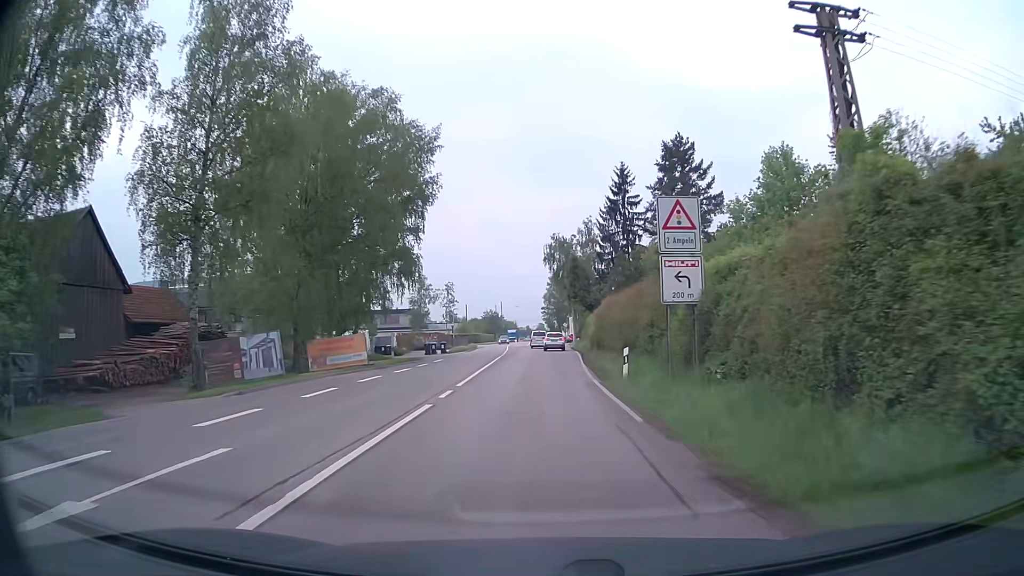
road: secondary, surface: asphalt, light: Day
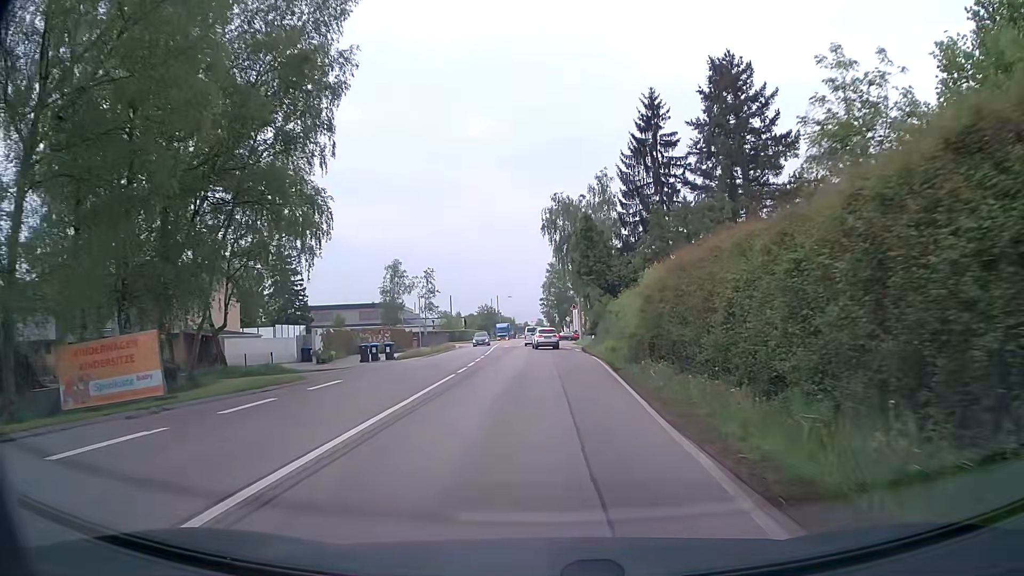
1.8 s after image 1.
(0.0, +22.0) m; 0°
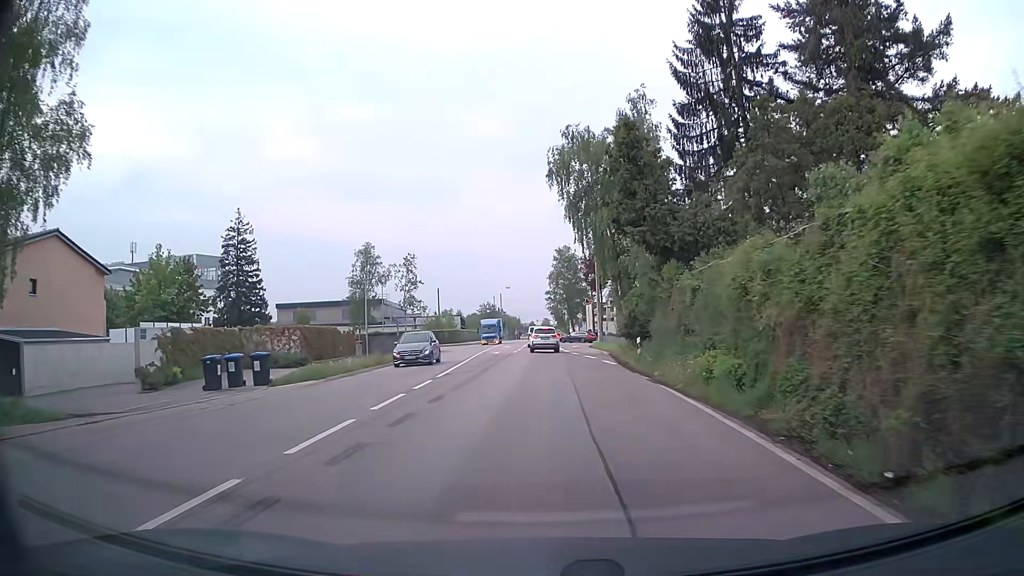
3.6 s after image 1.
(-0.1, +20.3) m; 0°
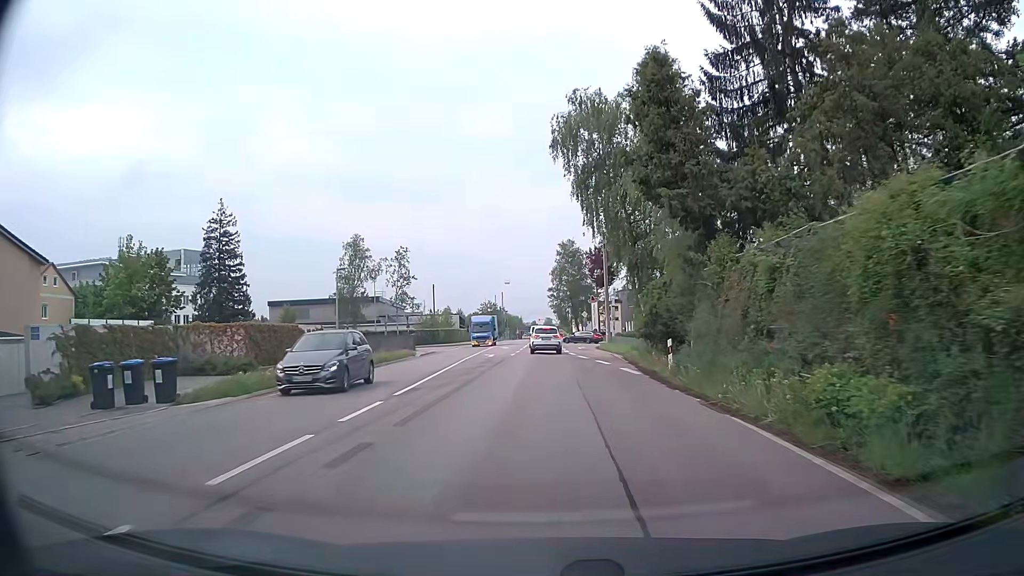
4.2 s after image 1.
(-0.1, +6.3) m; -1°
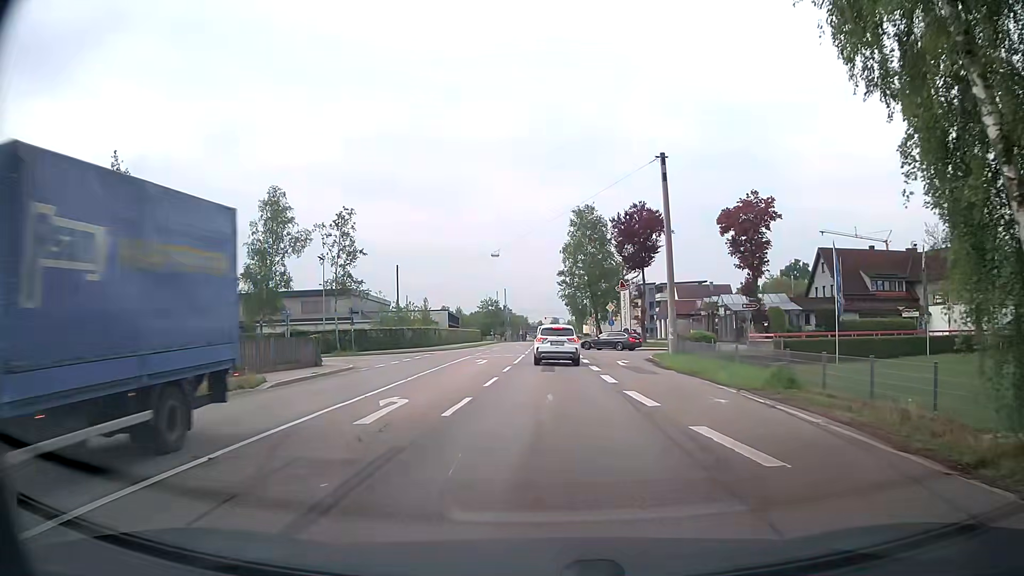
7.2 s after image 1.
(0.0, +26.4) m; 0°
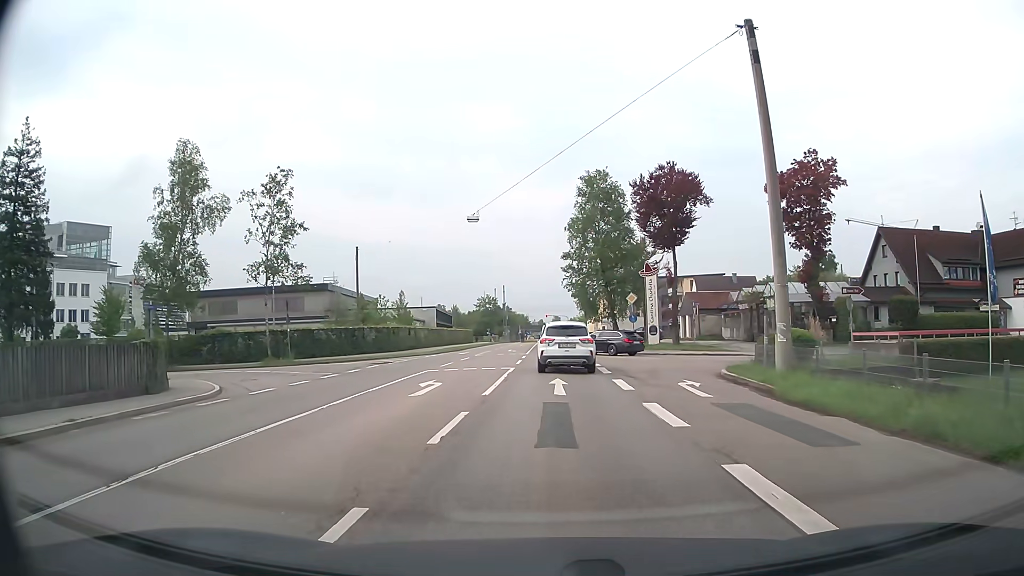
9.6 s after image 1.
(-0.1, +14.5) m; 0°
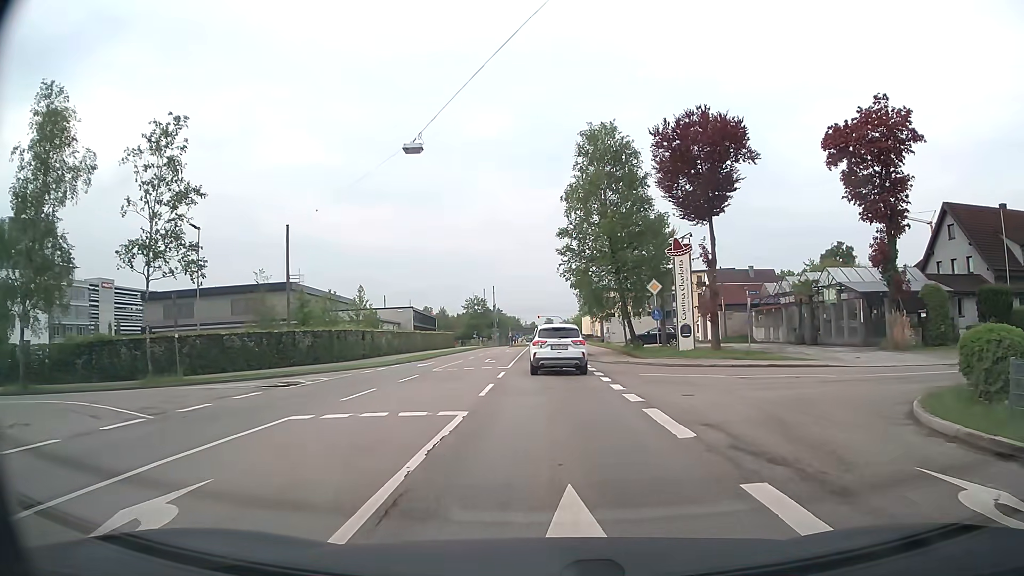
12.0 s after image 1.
(0.0, +13.2) m; 0°
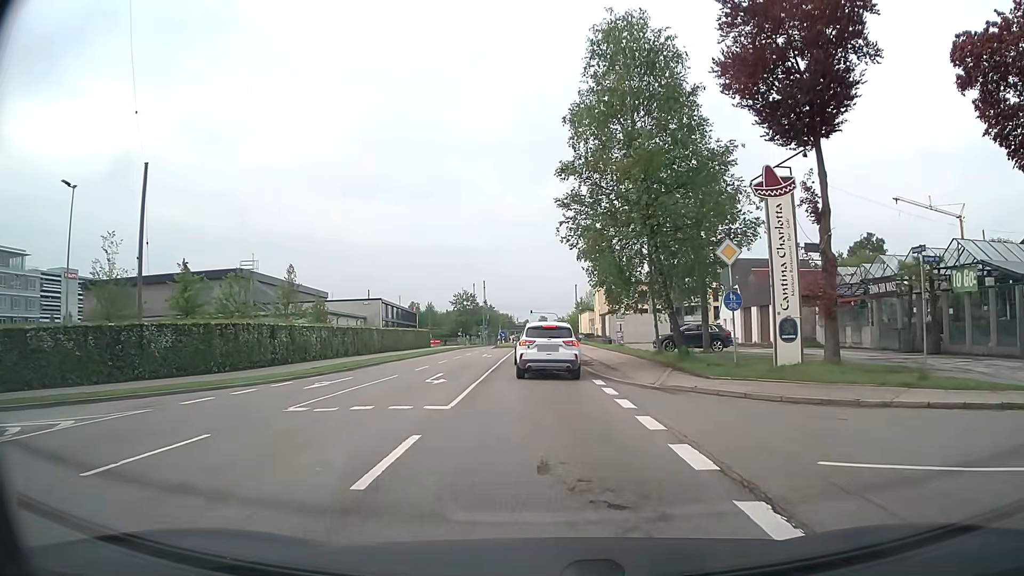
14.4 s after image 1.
(+0.1, +15.2) m; 0°
